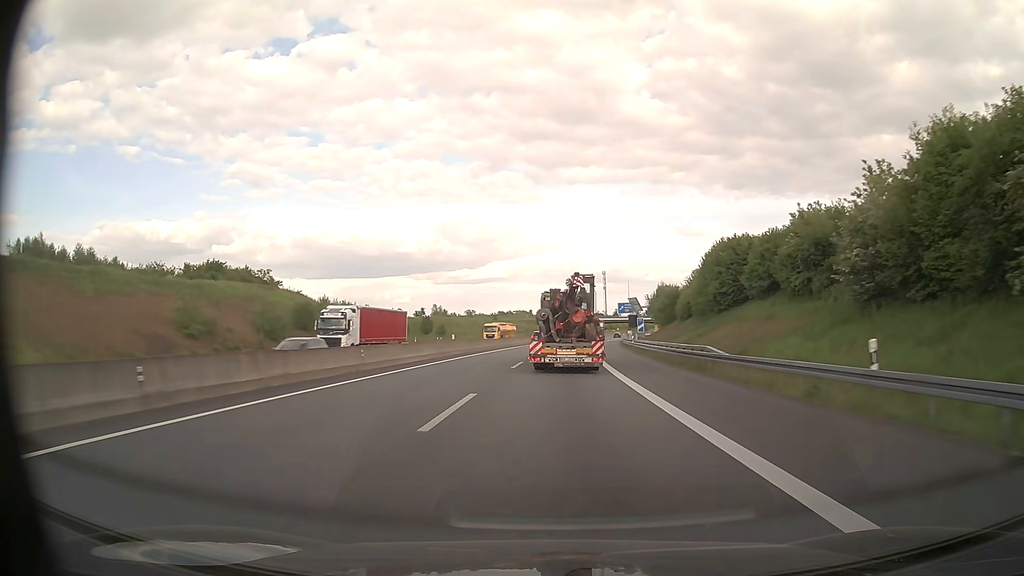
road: motorway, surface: asphalt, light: Day
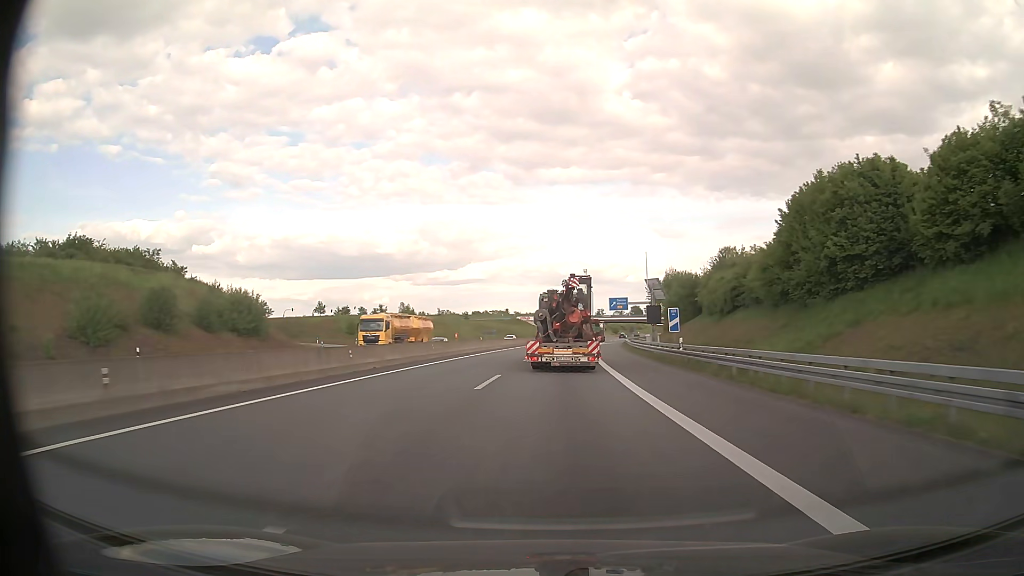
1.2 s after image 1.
(+0.4, +29.0) m; +2°
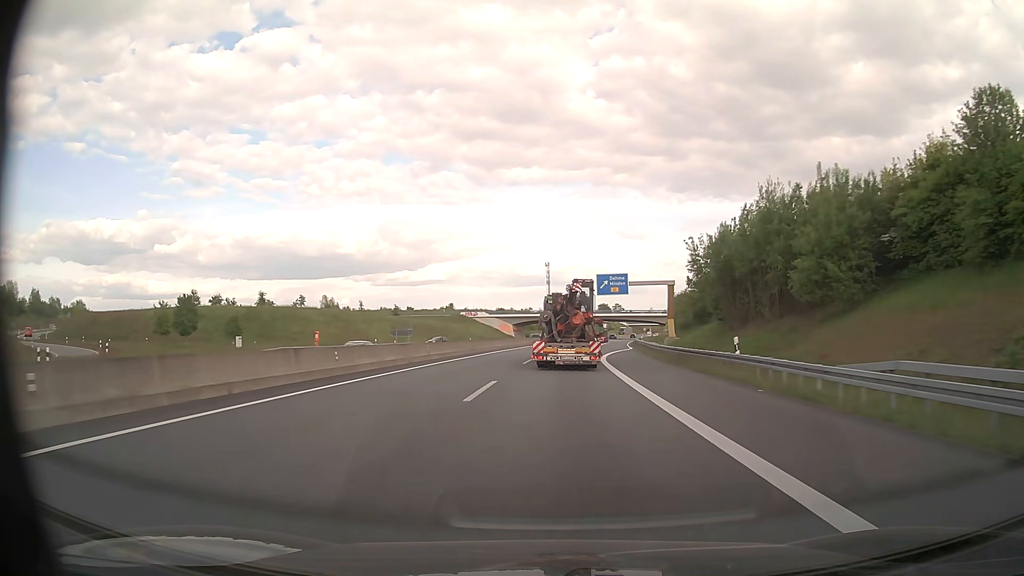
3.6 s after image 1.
(+1.7, +57.4) m; +3°
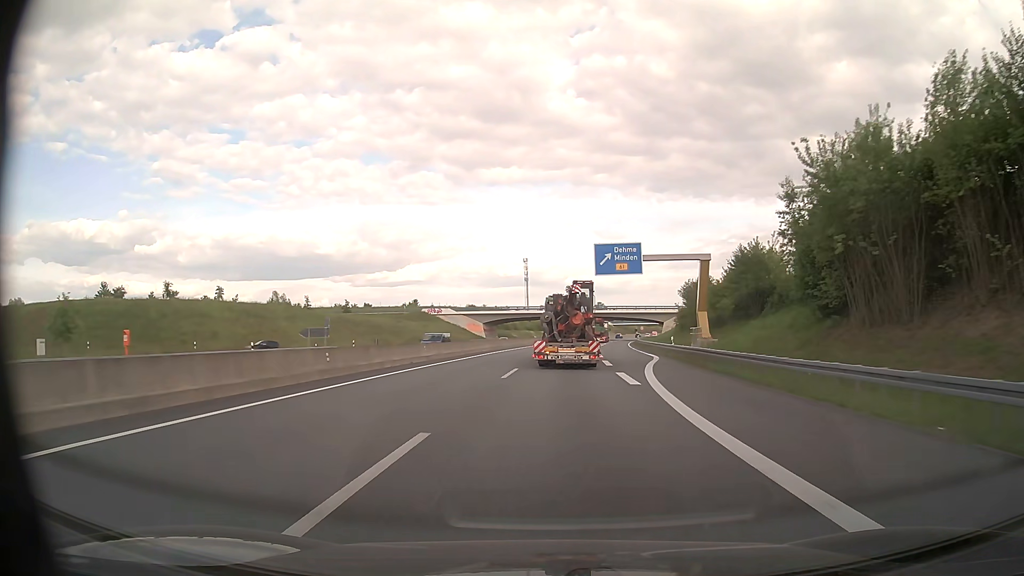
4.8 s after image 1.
(+0.5, +28.7) m; +2°
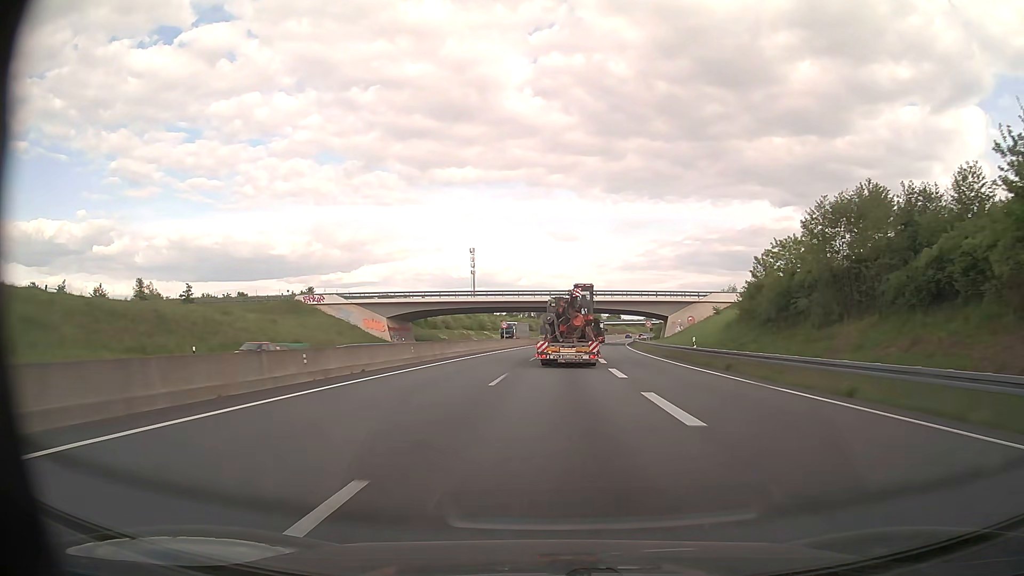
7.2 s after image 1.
(+2.0, +57.5) m; +4°
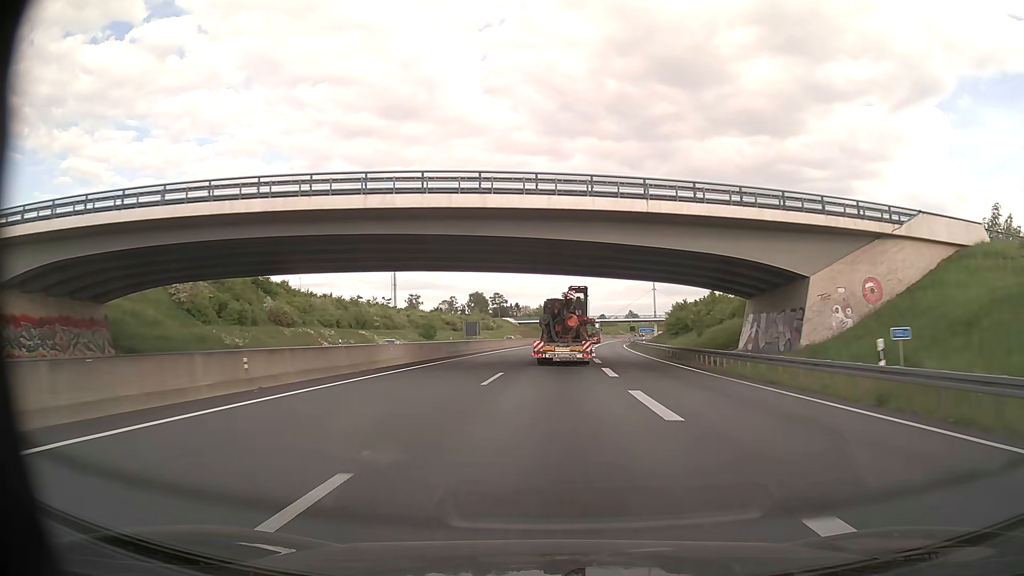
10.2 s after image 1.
(+3.1, +72.3) m; +5°
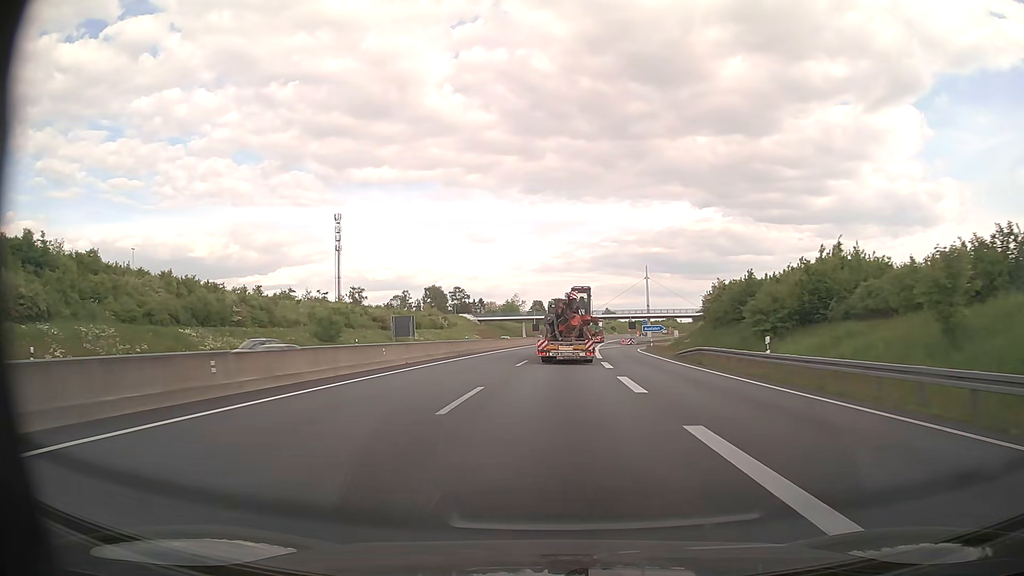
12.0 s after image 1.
(+0.8, +43.5) m; +1°
